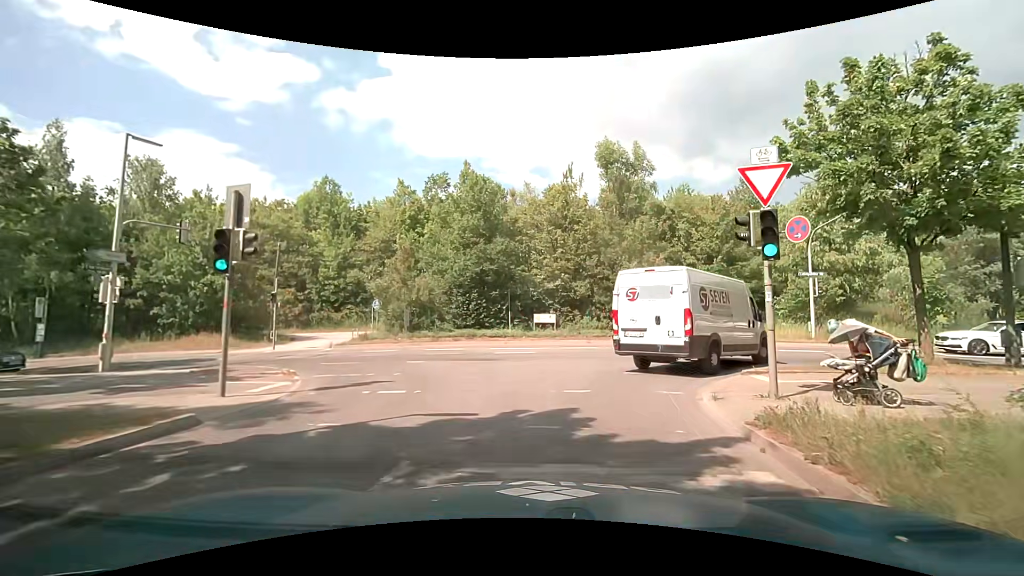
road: residential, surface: asphalt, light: Day
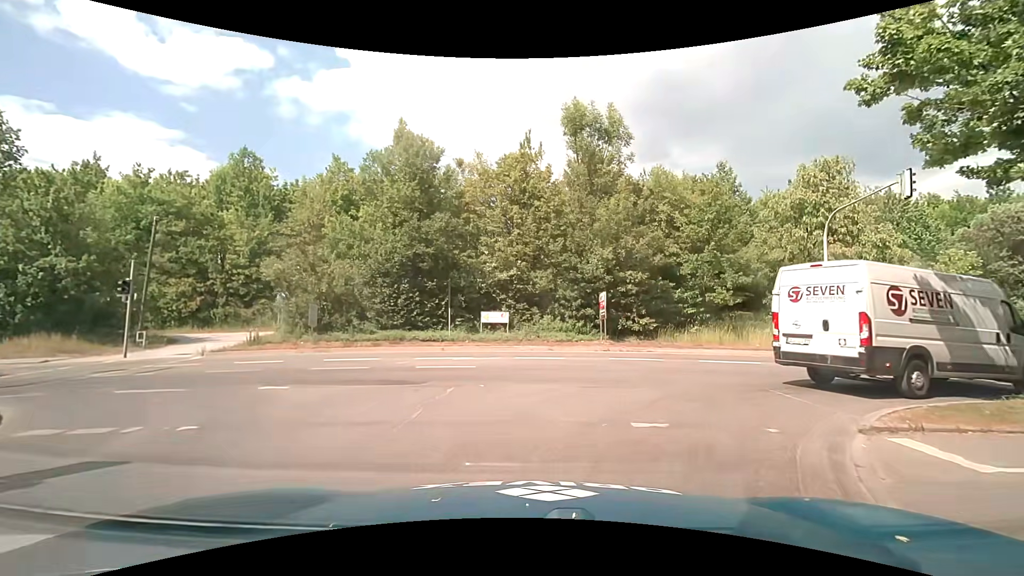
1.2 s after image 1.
(+0.2, +6.1) m; +6°
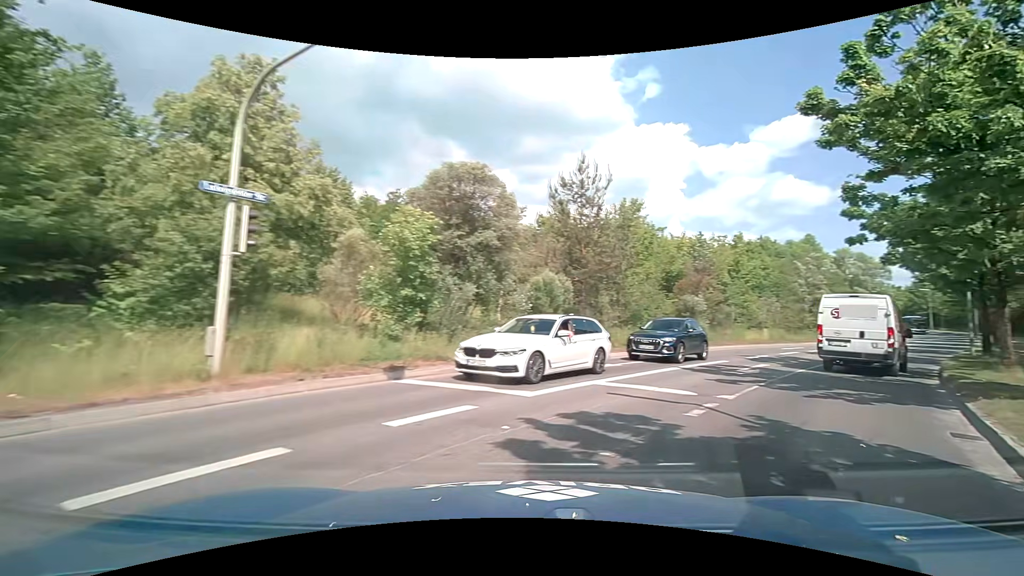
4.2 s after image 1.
(+5.5, +12.6) m; +60°
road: tertiary
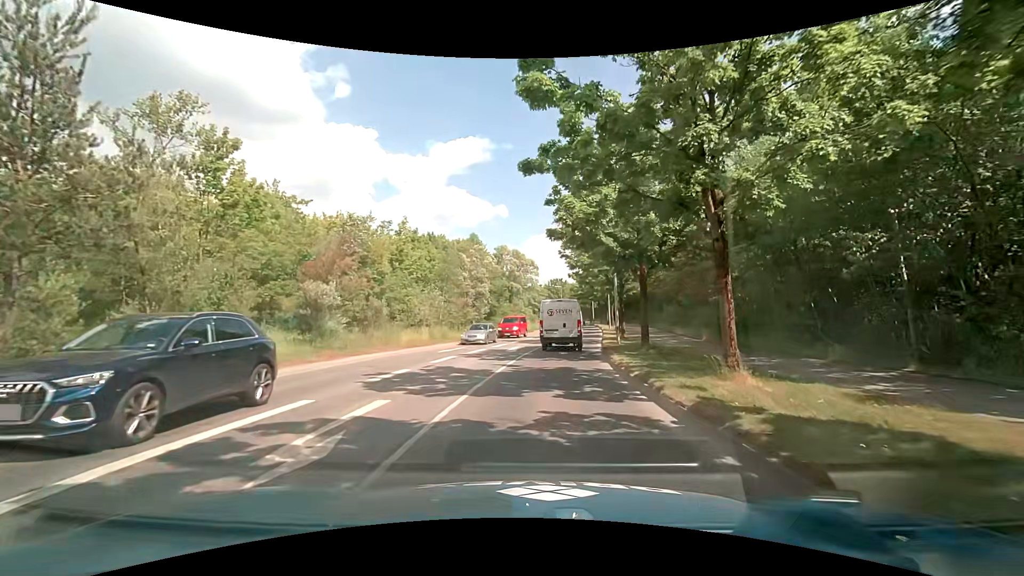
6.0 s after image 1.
(+4.8, +10.7) m; +35°
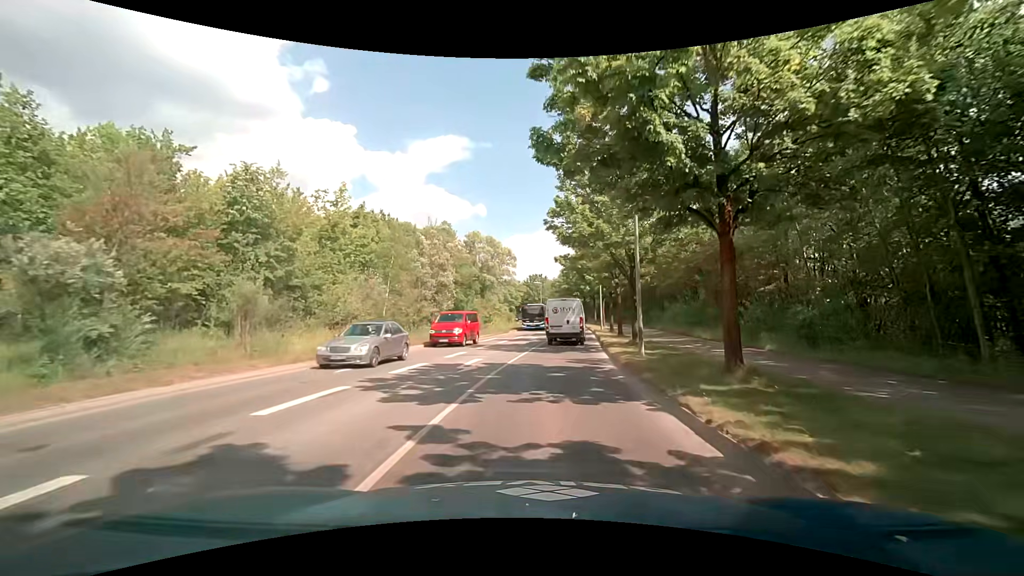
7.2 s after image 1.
(+0.1, +10.7) m; +3°
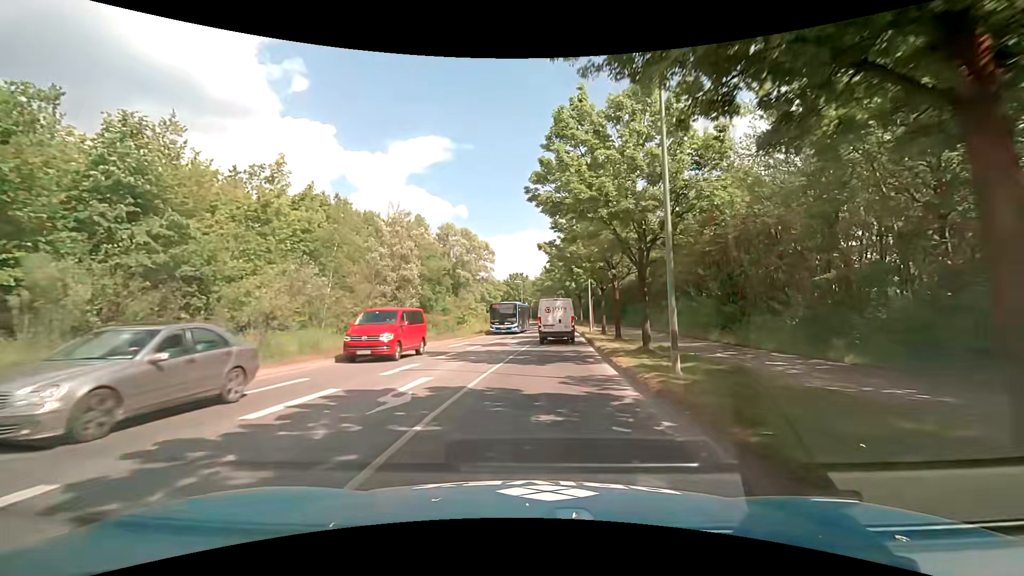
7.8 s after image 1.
(+0.1, +6.2) m; +1°
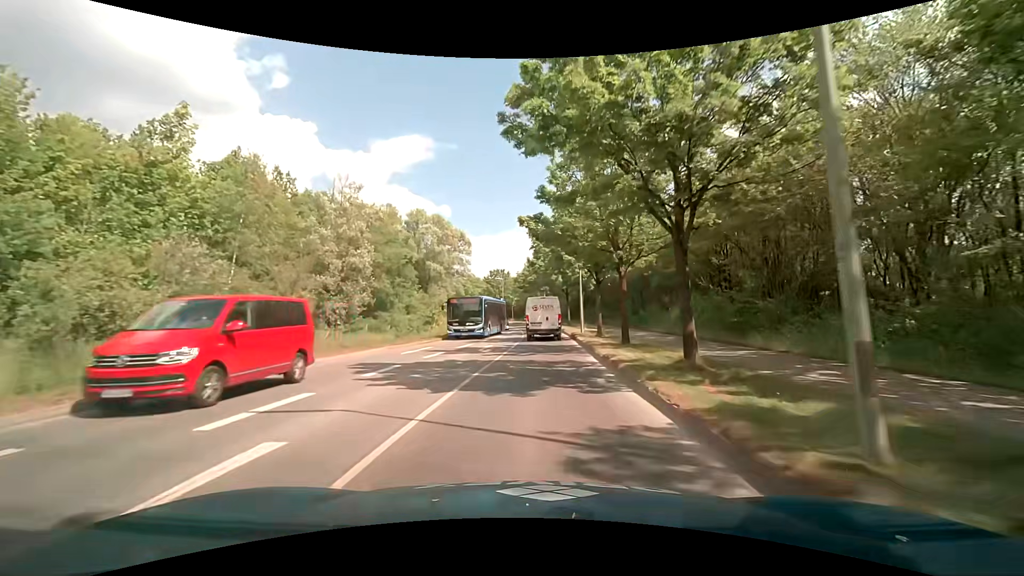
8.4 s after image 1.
(+0.2, +6.8) m; +3°
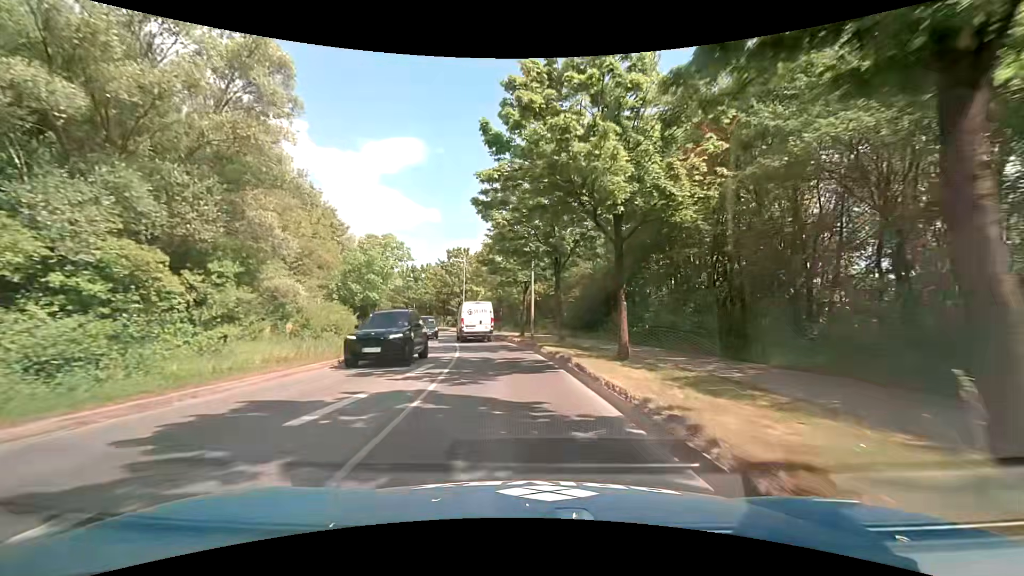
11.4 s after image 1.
(+0.7, +36.2) m; +1°
(0, +10) (-1, +20) (-2, +30) (-4, +40) (-7, +49) (-10, +59) (-14, +68) (-19, +77) (-24, +85) (-31, +93) m
